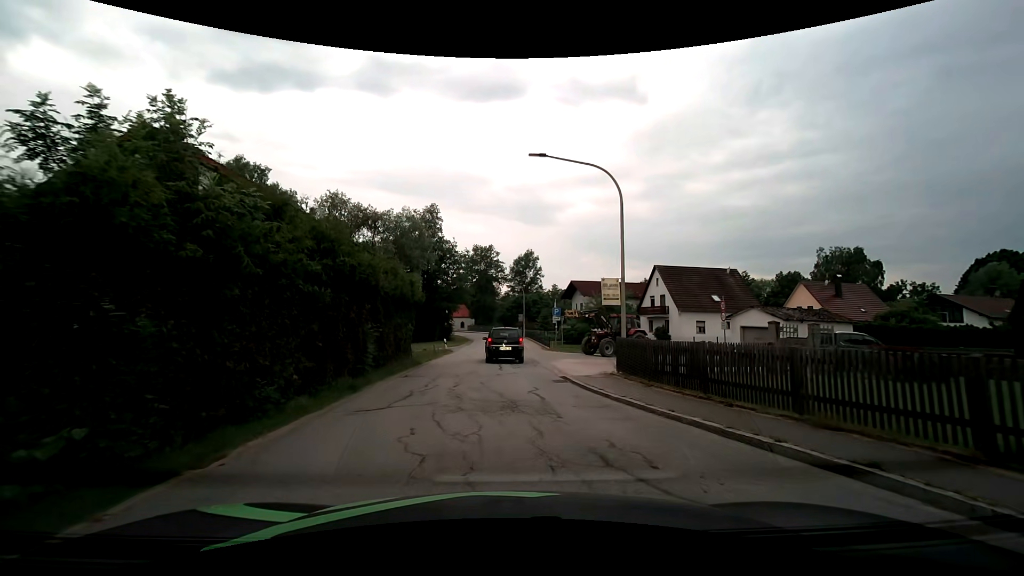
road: tertiary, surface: asphalt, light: Day
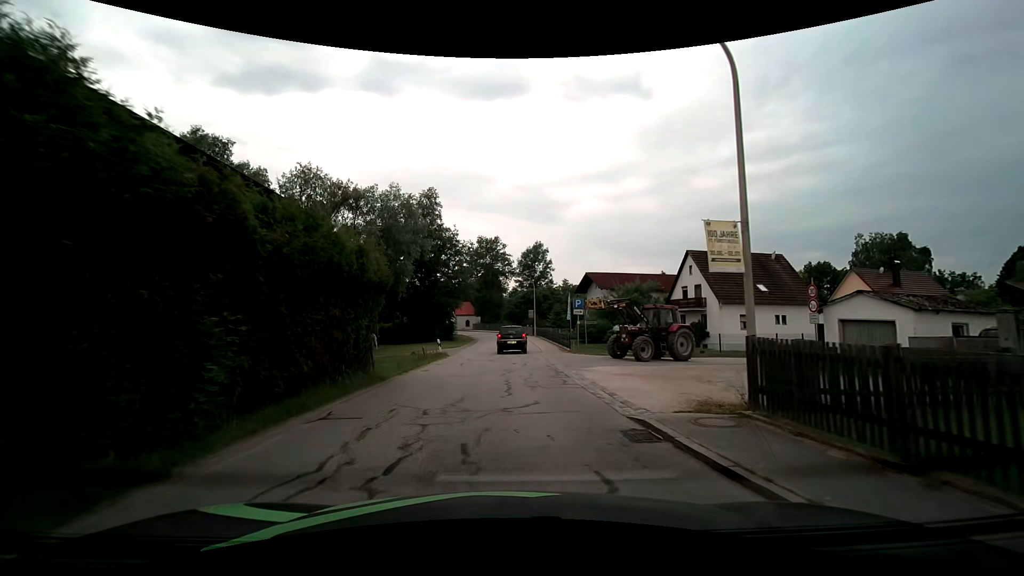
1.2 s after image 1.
(-0.1, +8.1) m; -1°
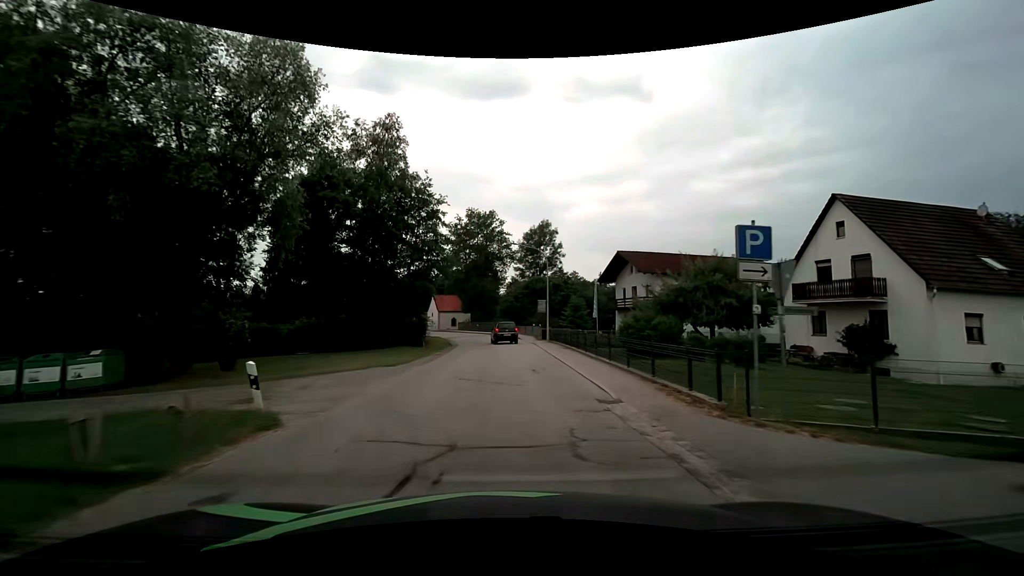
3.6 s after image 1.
(0.0, +22.3) m; 0°
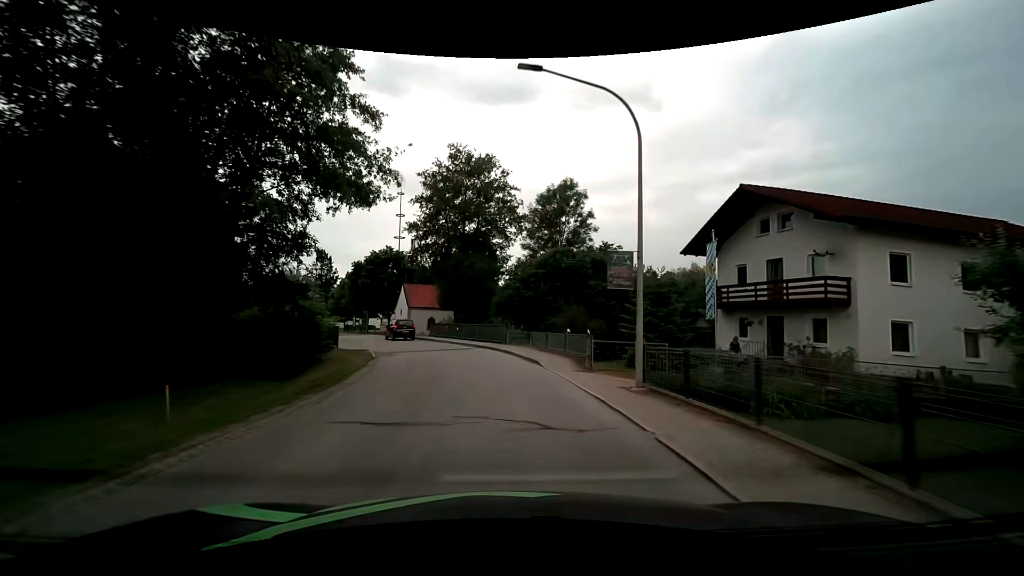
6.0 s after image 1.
(+0.2, +26.3) m; 0°
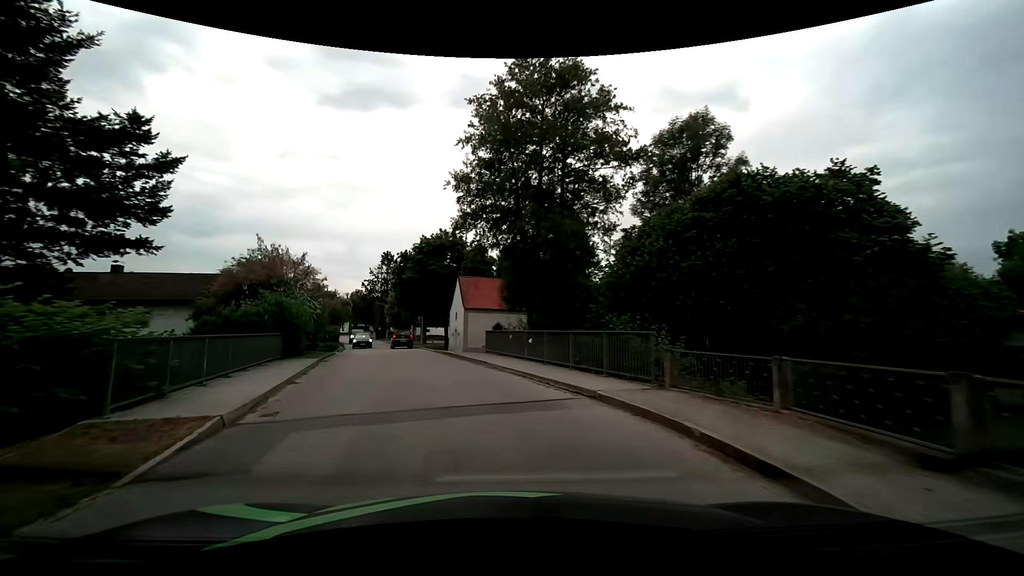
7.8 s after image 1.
(-1.1, +18.1) m; -9°
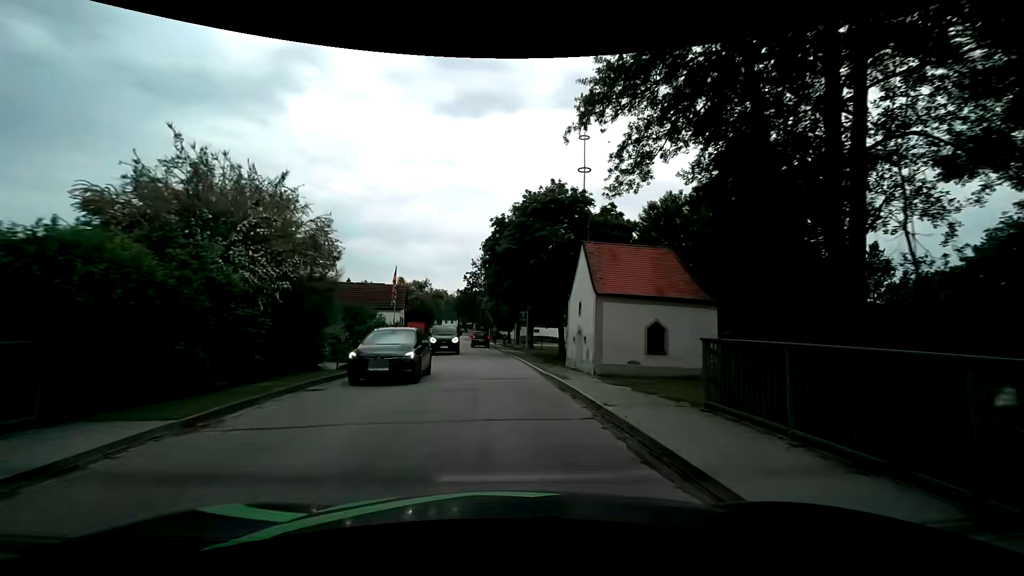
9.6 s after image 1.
(-2.1, +16.6) m; -13°
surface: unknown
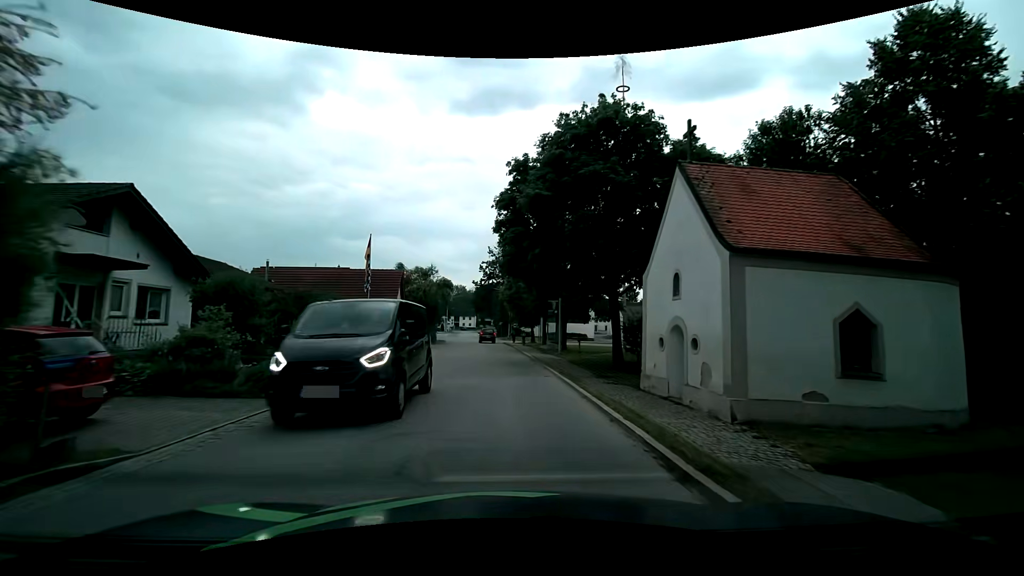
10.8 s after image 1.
(-0.3, +11.4) m; -2°
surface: asphalt
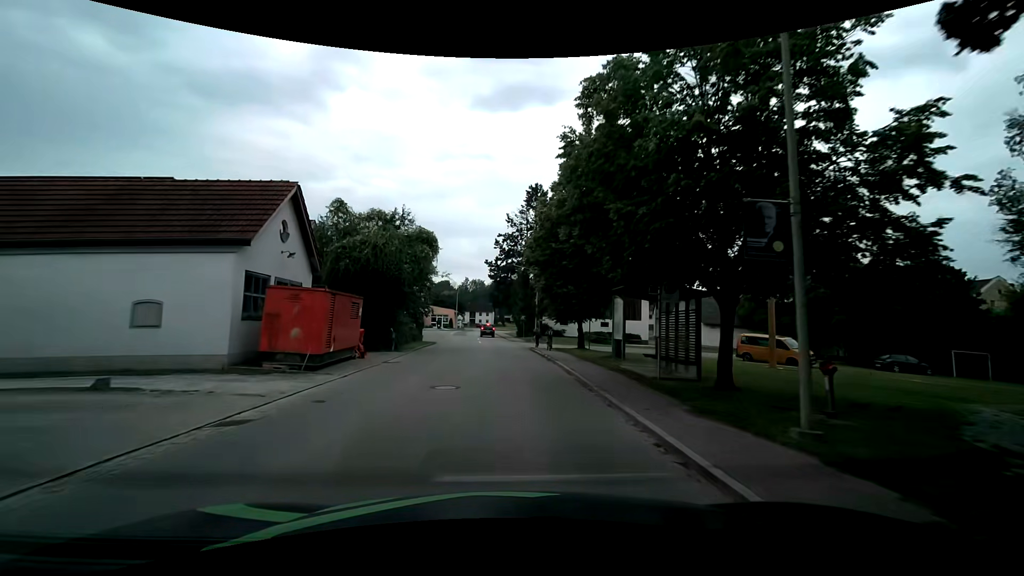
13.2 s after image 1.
(-0.5, +23.6) m; -2°
(0, +10) (-1, +20) (-1, +30) (-2, +40) (-2, +50) (-3, +60) (-4, +70) (-5, +80) (-6, +90) (-4, +100) m
